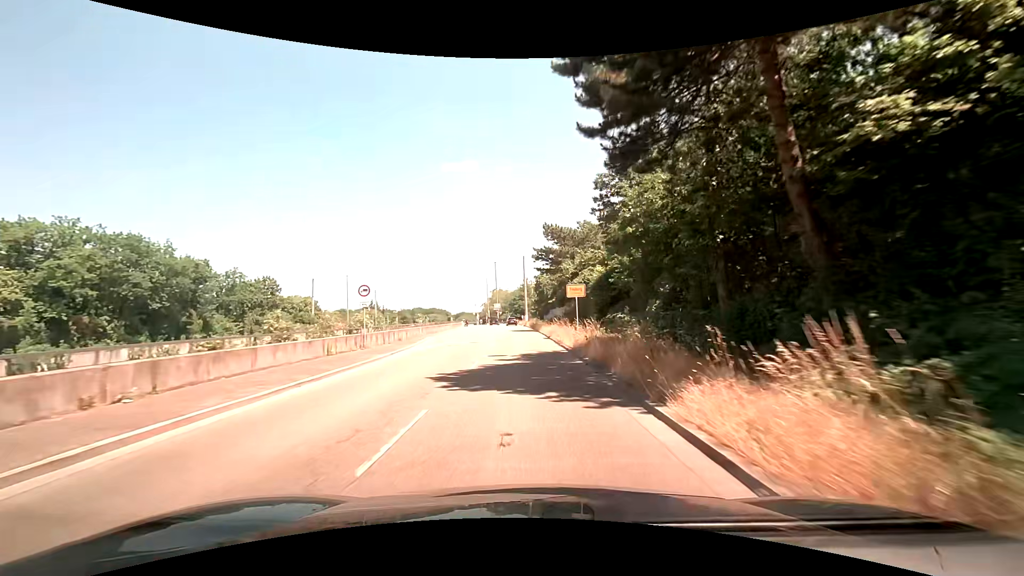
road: trunk_link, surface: asphalt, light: Day
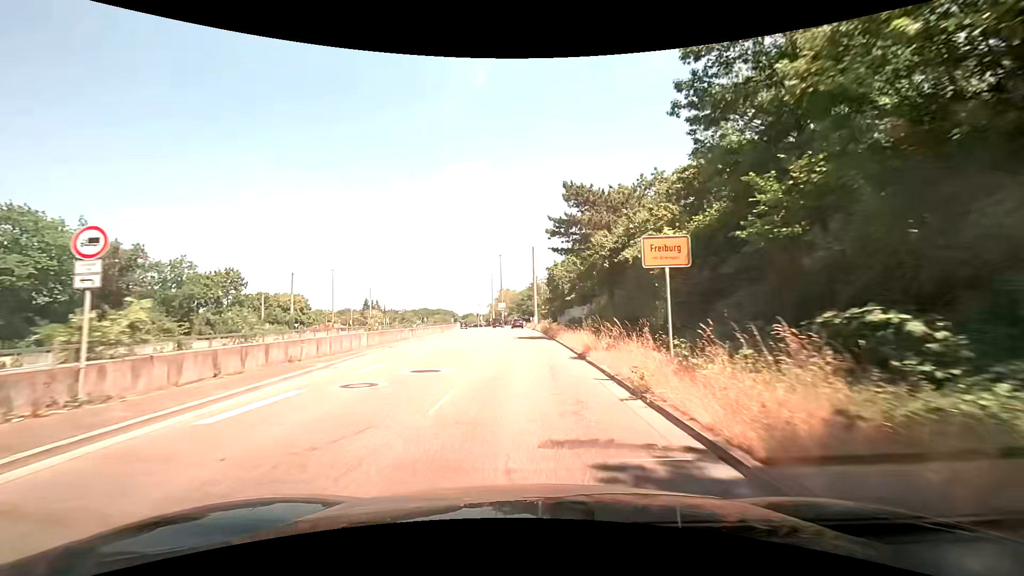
(-0.2, +15.5) m; -1°
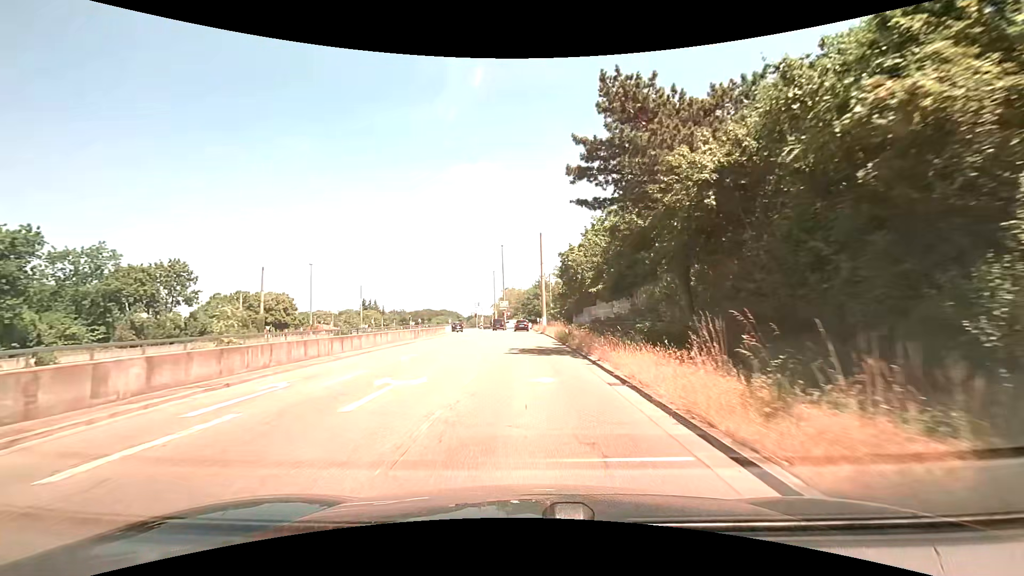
(-0.1, +14.5) m; -1°
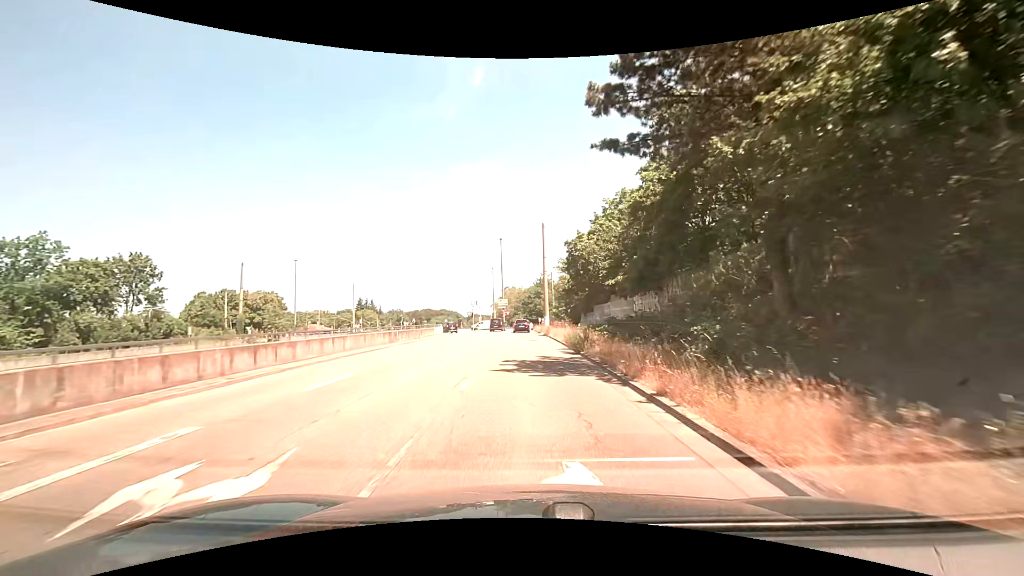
(0.0, +6.9) m; 0°
